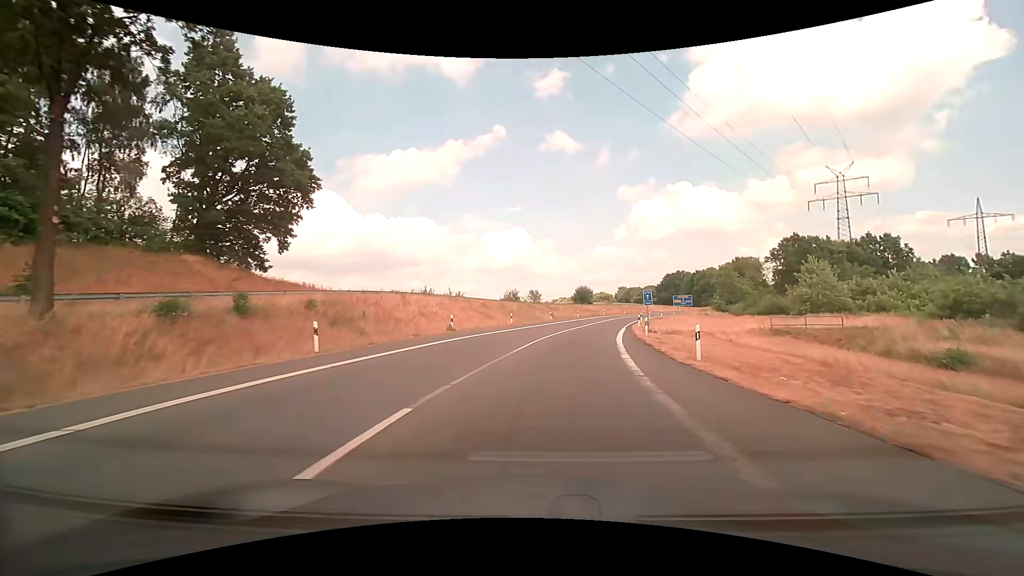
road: motorway_link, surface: asphalt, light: Day
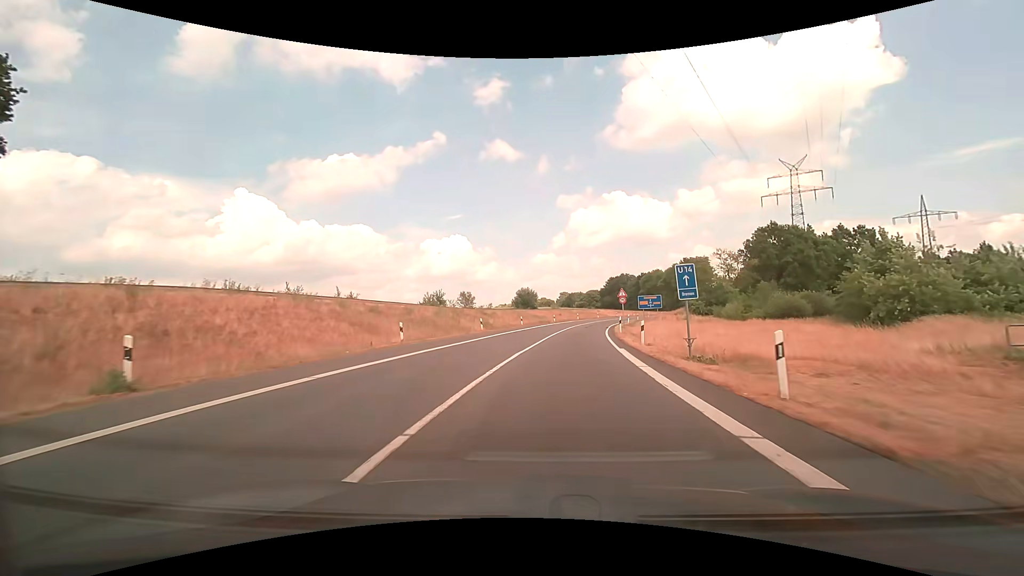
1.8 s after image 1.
(+1.4, +22.0) m; +7°
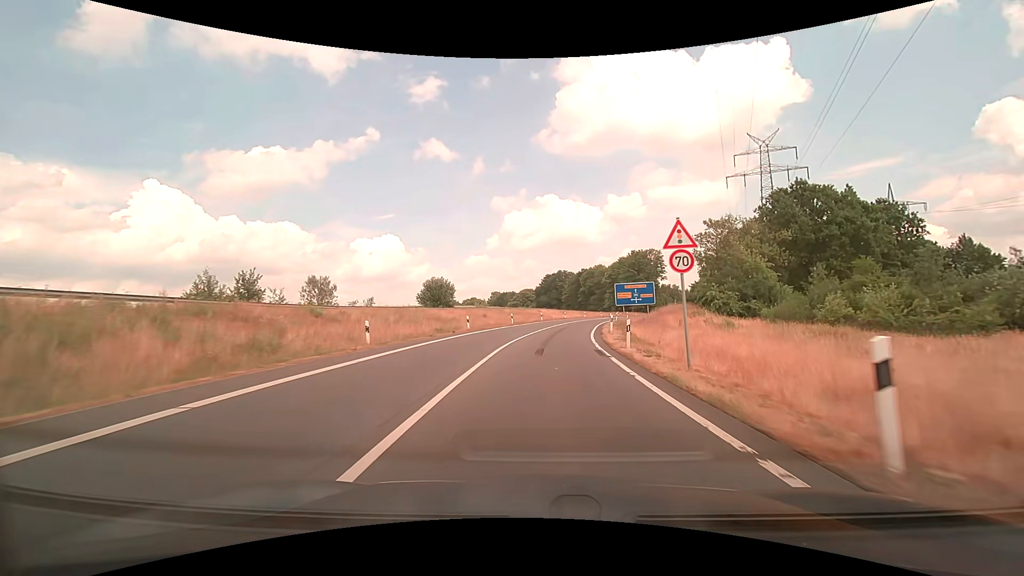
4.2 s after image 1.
(+2.4, +33.6) m; +7°
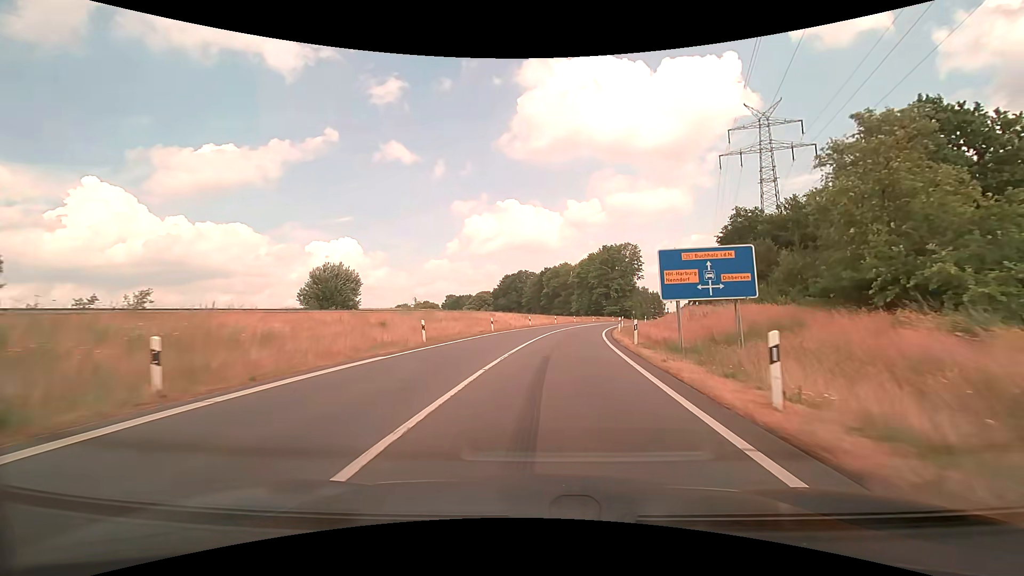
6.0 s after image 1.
(+1.1, +26.5) m; +5°
